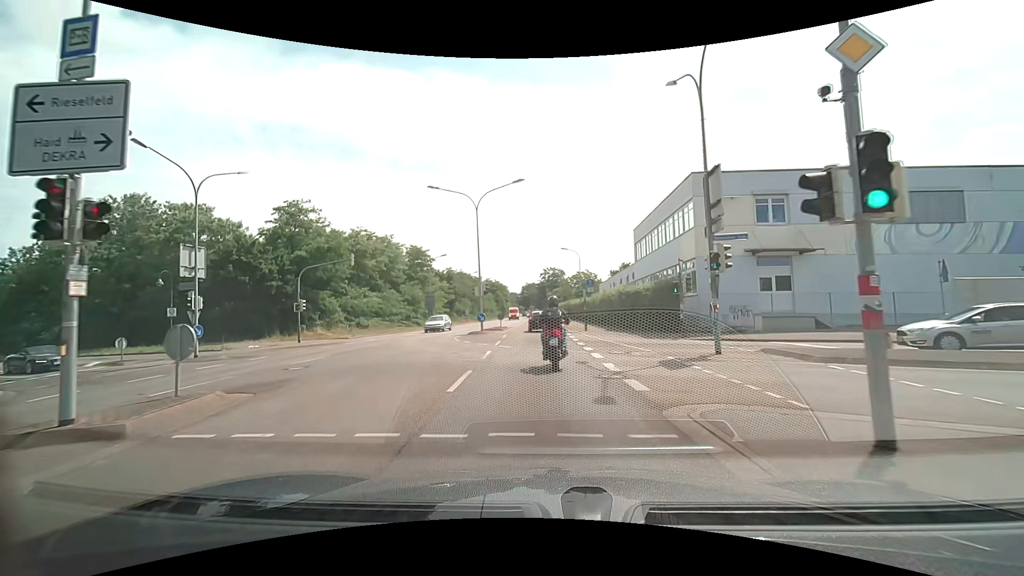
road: secondary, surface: asphalt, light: Day
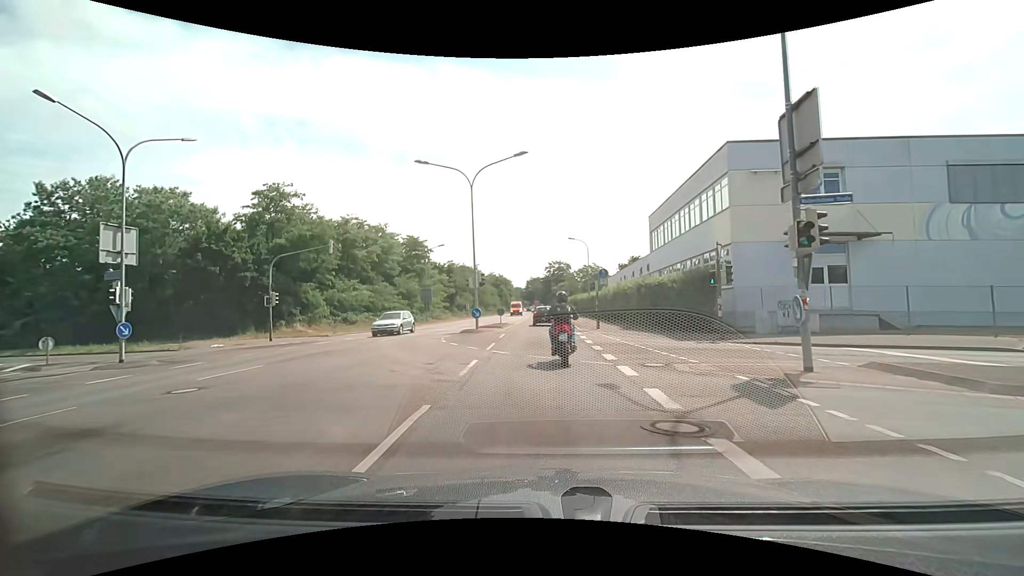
(0.0, +4.7) m; -1°
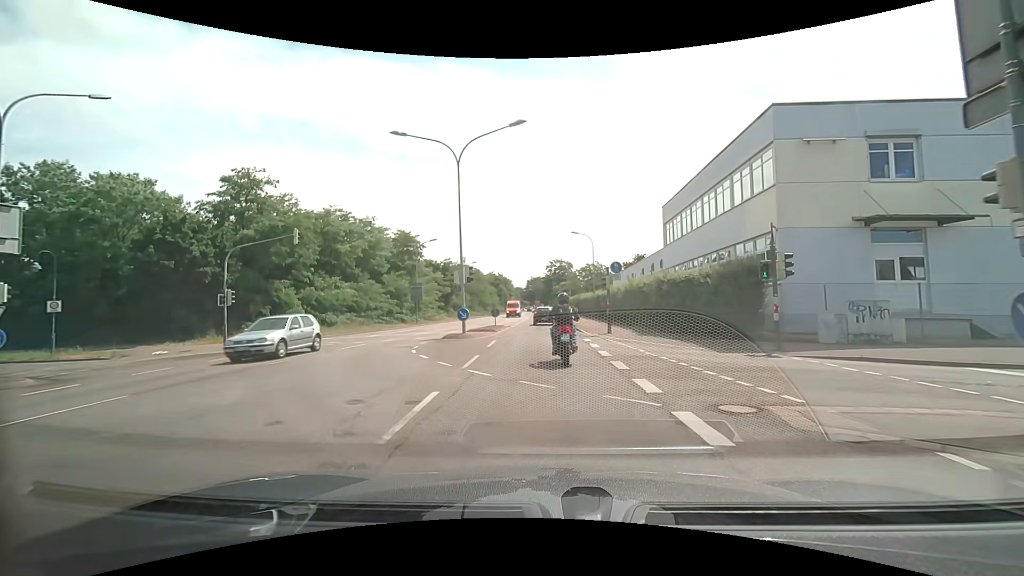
(0.0, +4.8) m; 0°
(0, +10) (0, +20) (0, +30) (0, +40) (0, +50) (0, +60) (0, +70) (-1, +80) (-1, +90) (-2, +100) m
